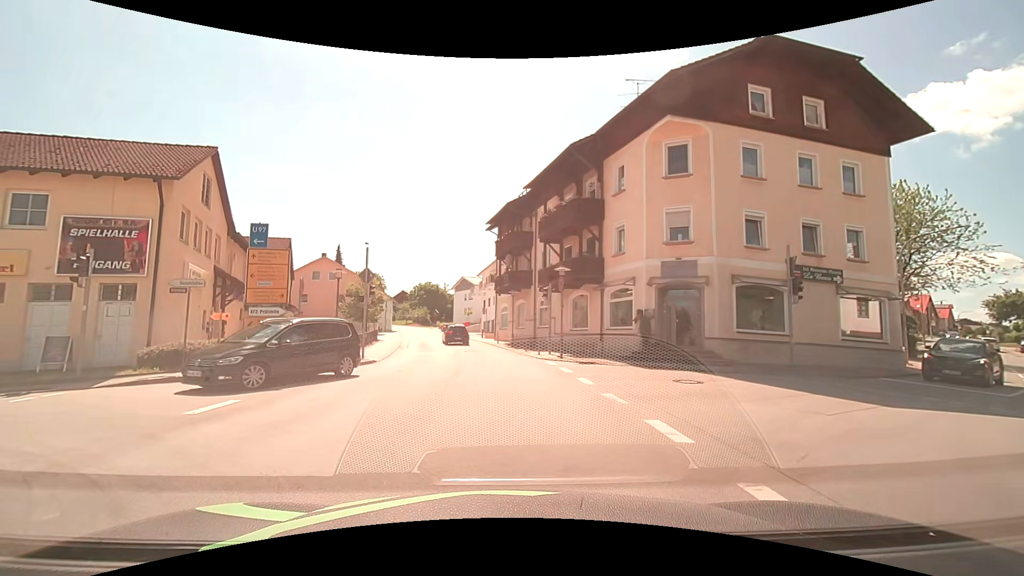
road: secondary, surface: asphalt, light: Day
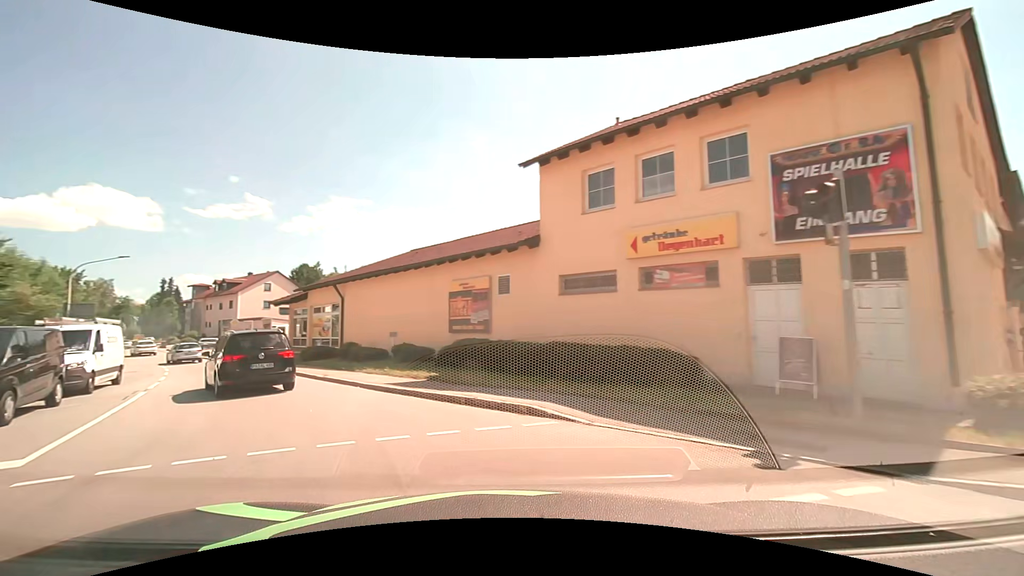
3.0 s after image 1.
(-5.5, +8.7) m; -66°
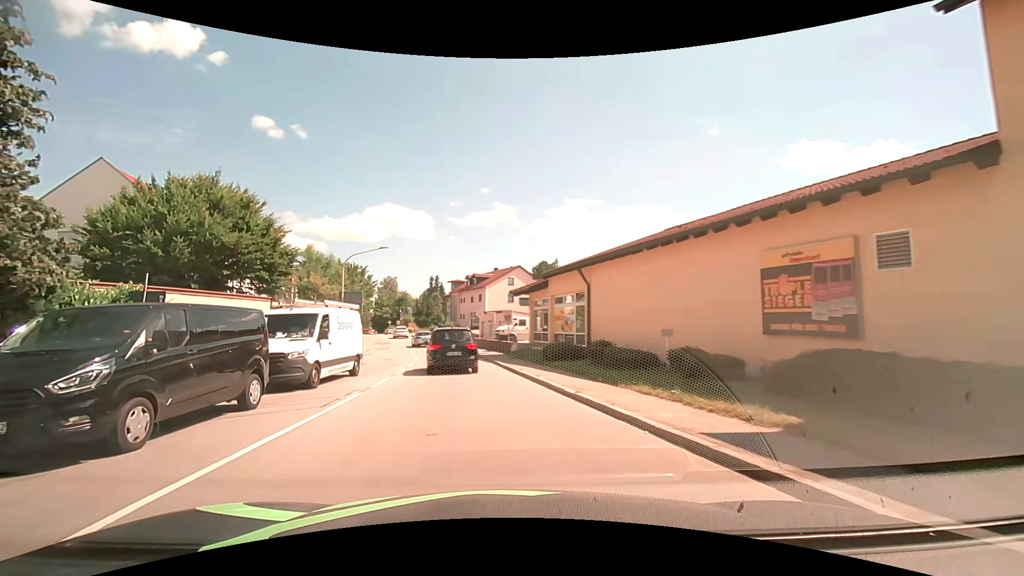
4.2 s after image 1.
(-1.8, +6.5) m; -28°
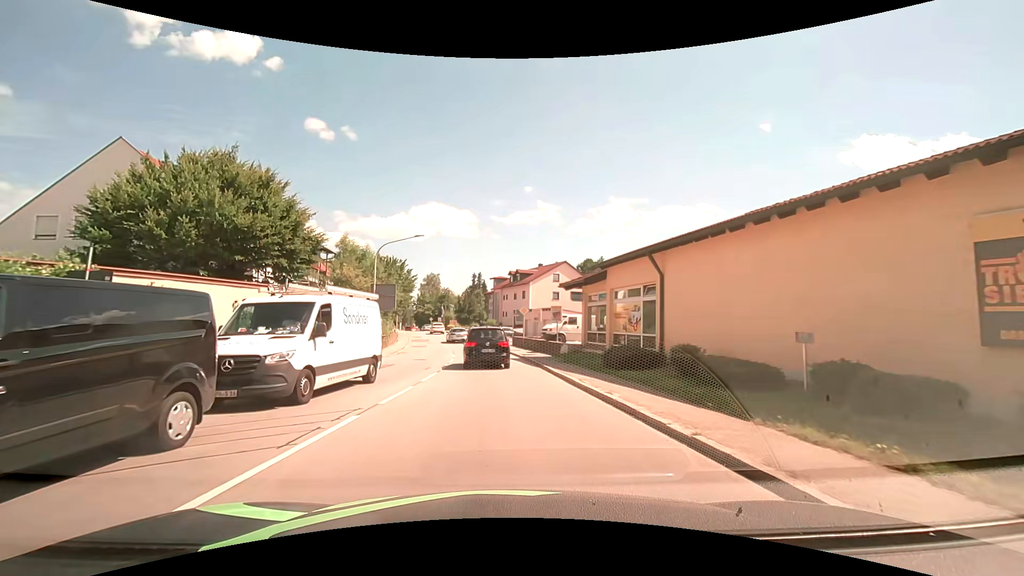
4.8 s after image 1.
(-0.2, +4.0) m; -5°
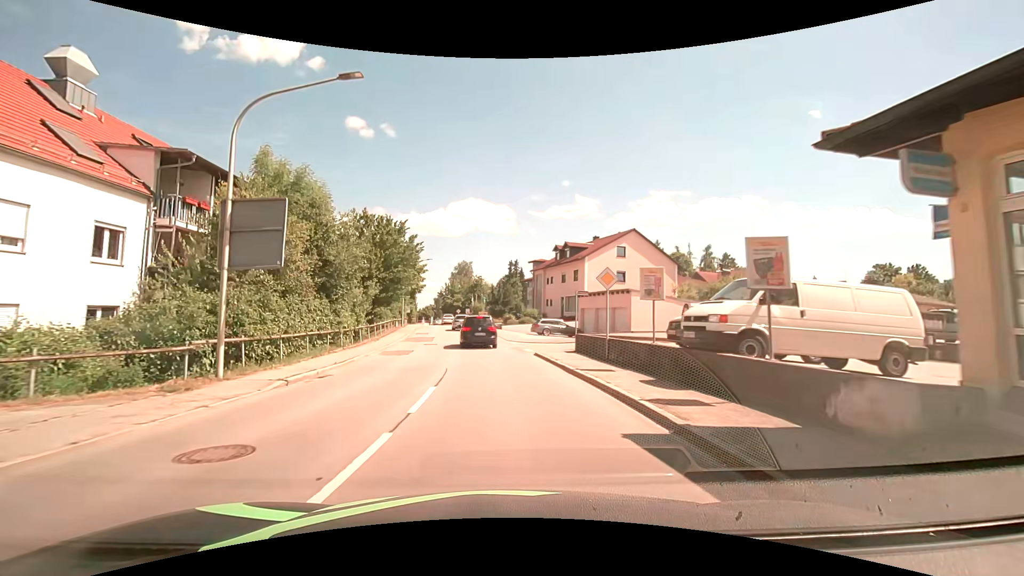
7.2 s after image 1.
(-0.6, +20.6) m; -3°
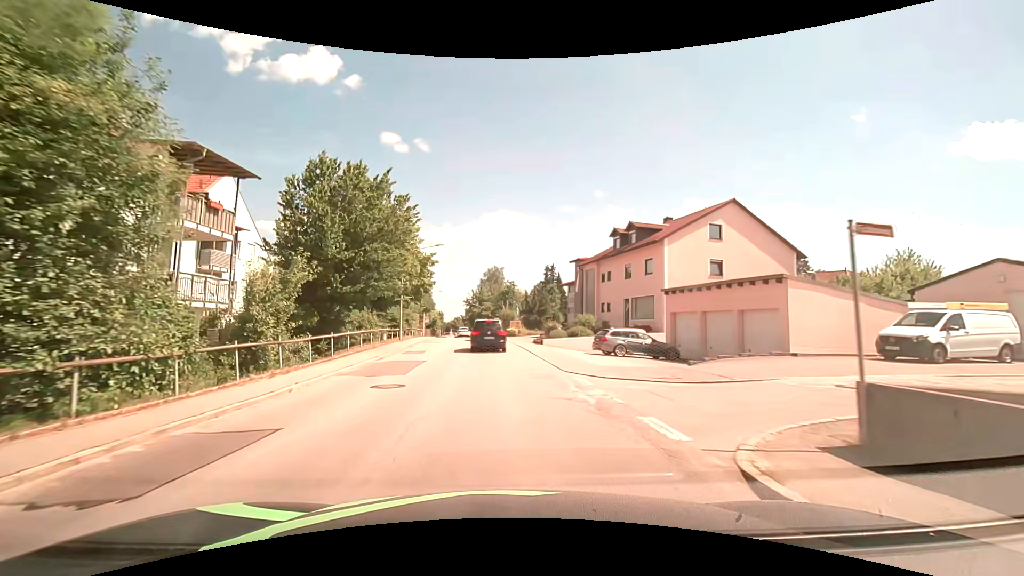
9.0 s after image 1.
(-0.7, +16.3) m; -4°
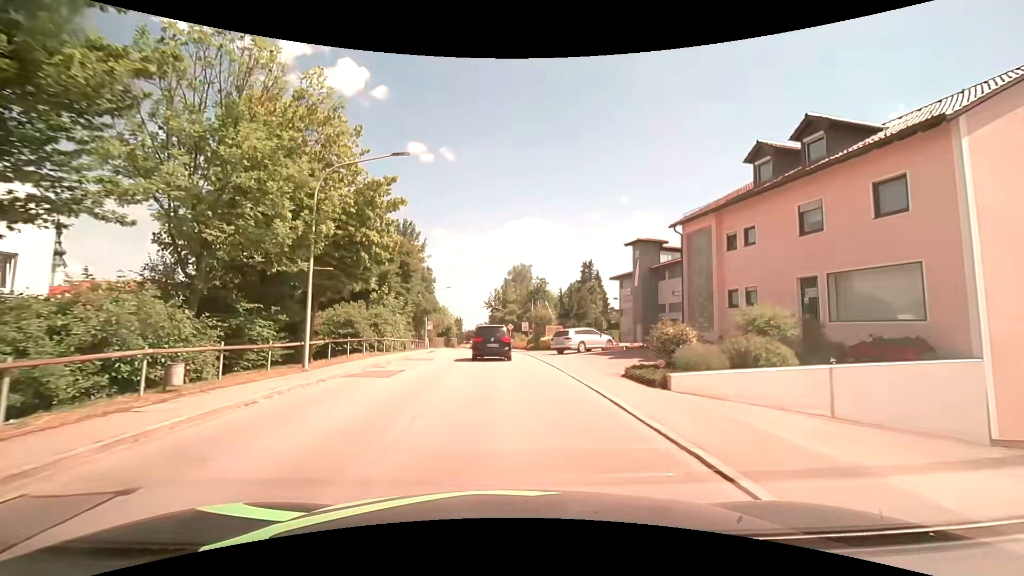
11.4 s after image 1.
(-0.7, +21.4) m; -4°
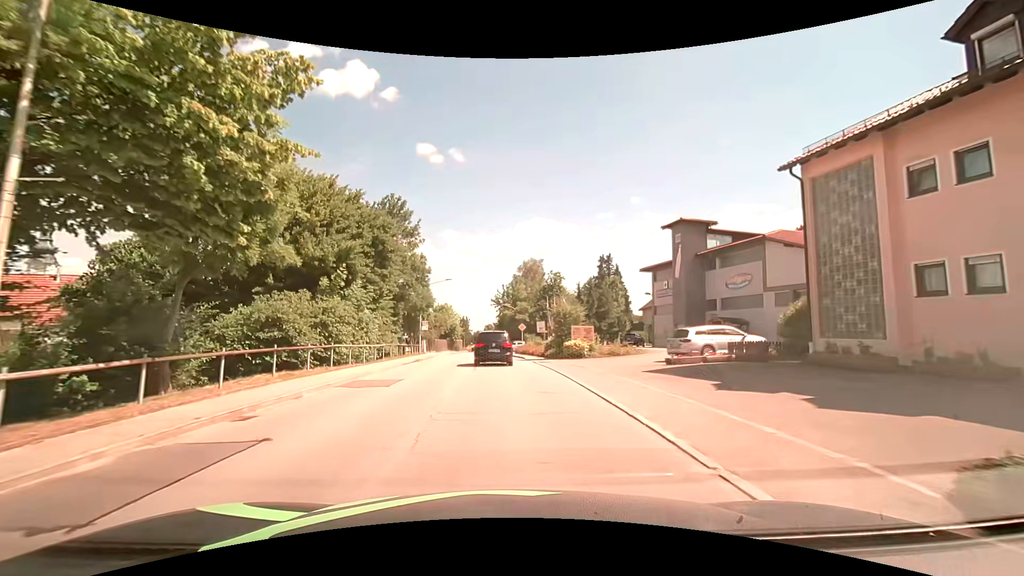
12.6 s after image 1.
(0.0, +10.3) m; -1°
(0, +10) (0, +20) (-1, +30) (-1, +40) (-2, +50) (-3, +60) (-3, +70) (-3, +80) (-2, +90) (-1, +100) m
